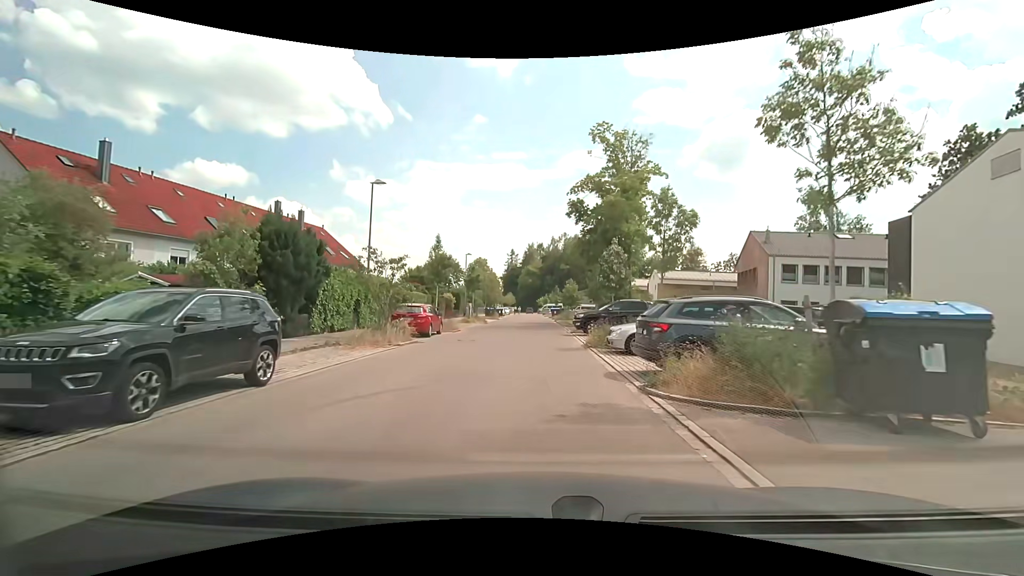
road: residential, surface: asphalt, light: Day
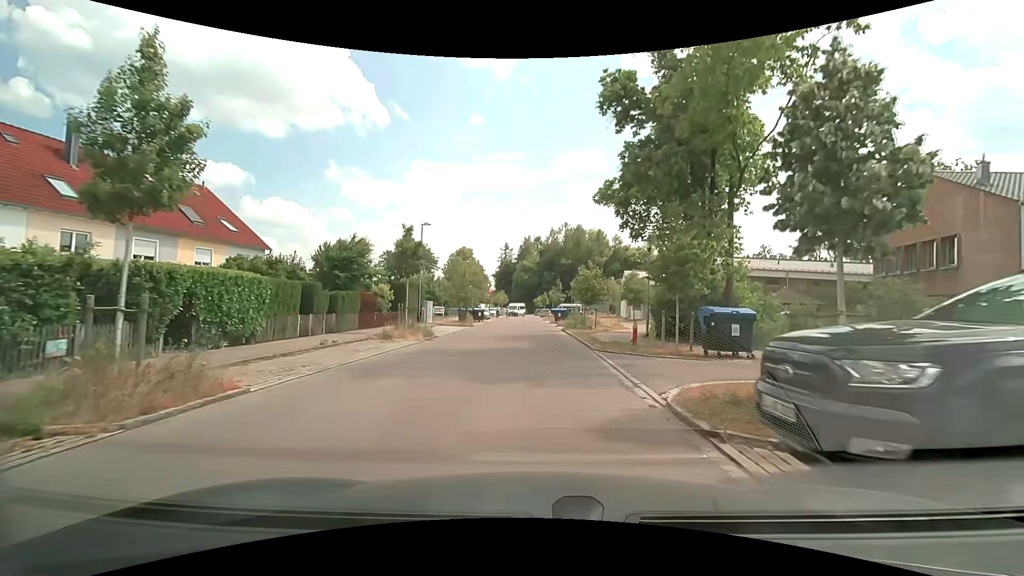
(+0.2, +22.1) m; 0°
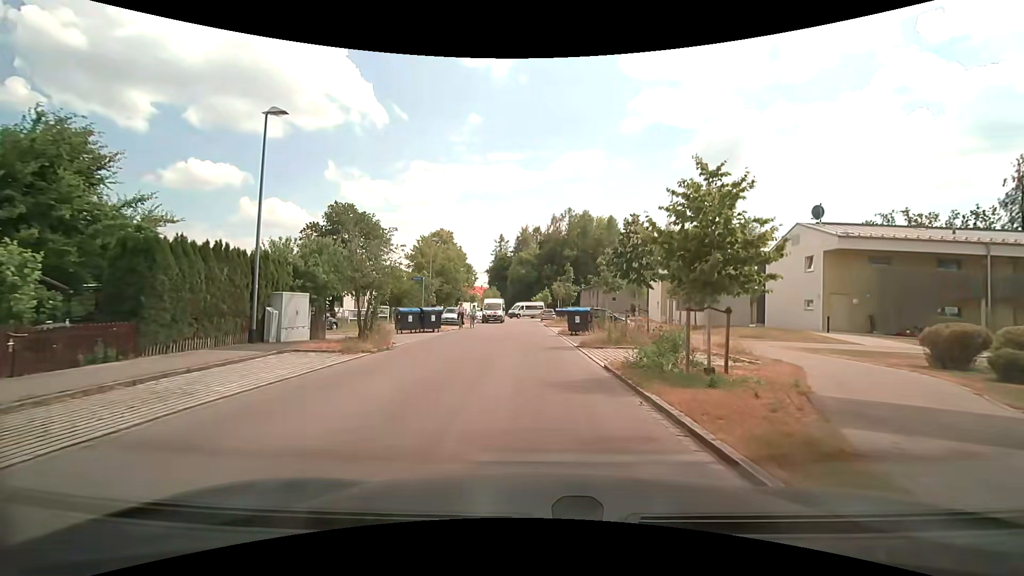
(+0.1, +22.4) m; 0°
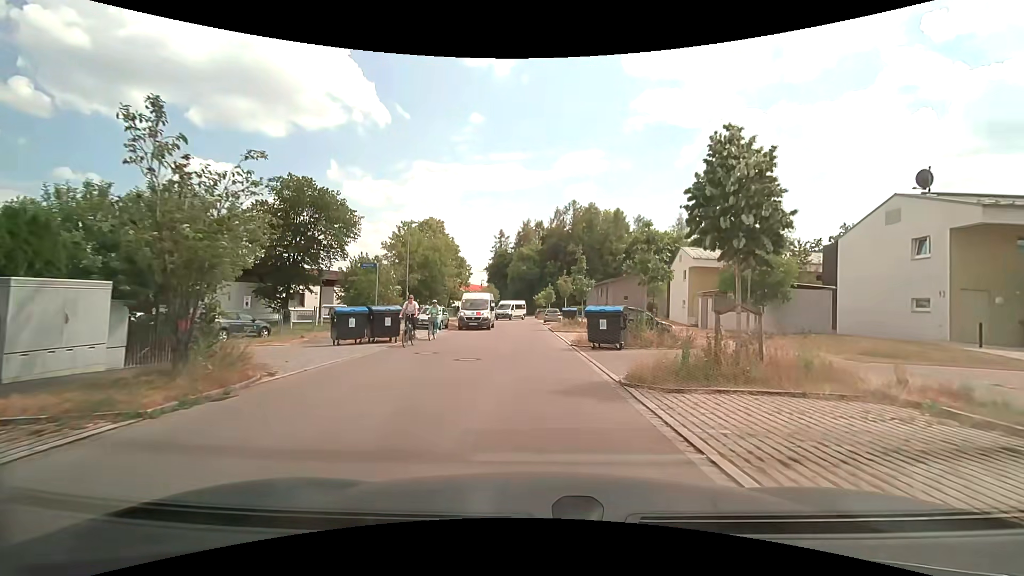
(0.0, +9.1) m; -1°
(0, +10) (0, +20) (0, +30) (0, +40) (-1, +50) (-1, +60) (-1, +70) (-1, +80) (-2, +90) (-2, +100) m
